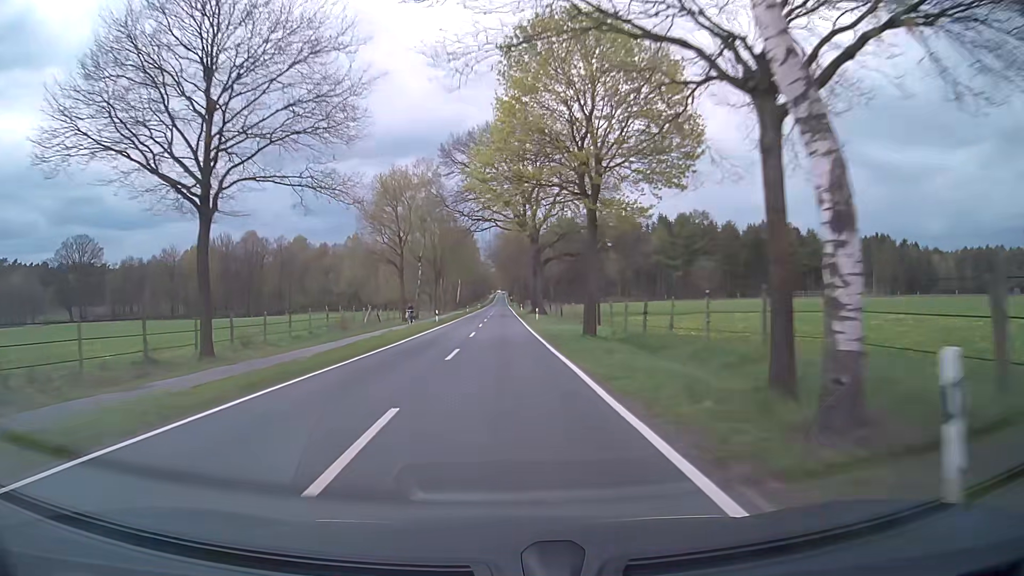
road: secondary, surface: asphalt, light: Day
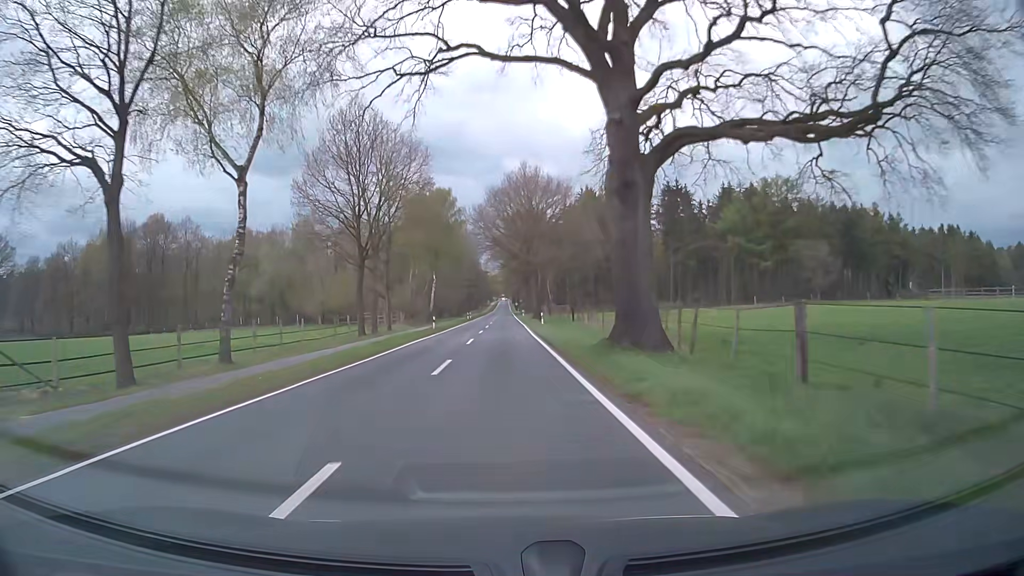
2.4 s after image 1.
(-0.1, +51.6) m; 0°
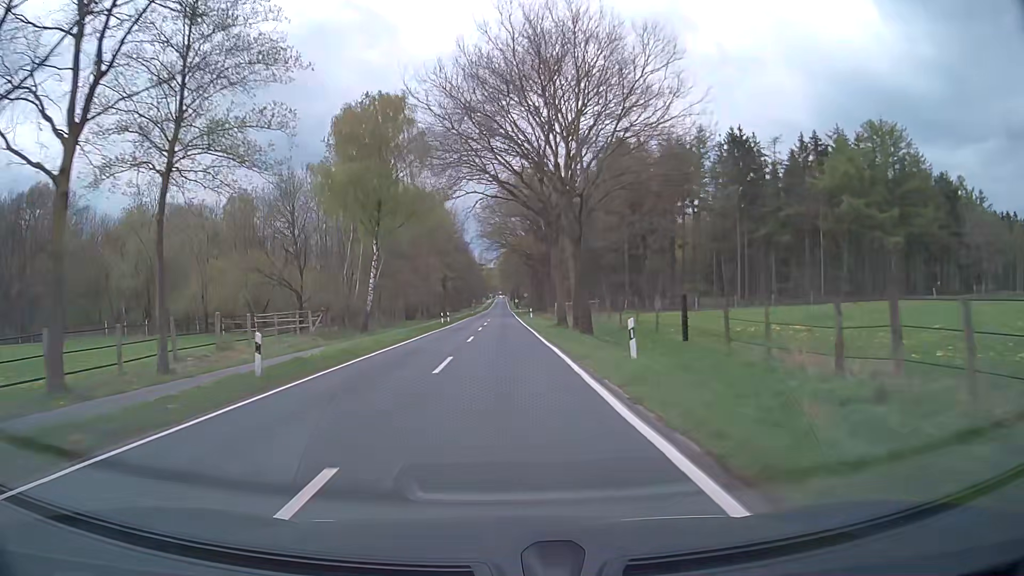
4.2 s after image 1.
(0.0, +36.7) m; 0°
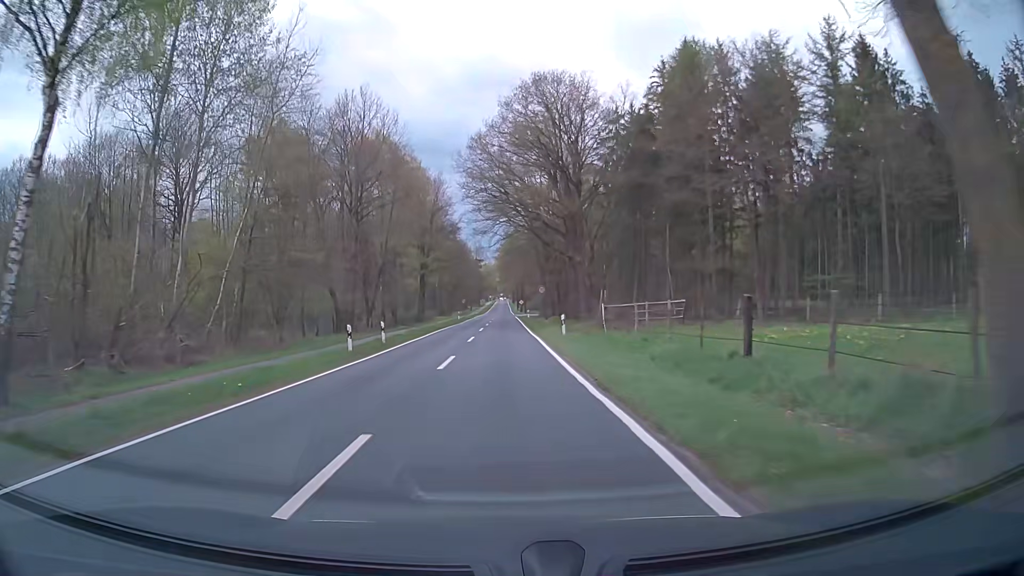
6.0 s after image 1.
(0.0, +34.9) m; 0°
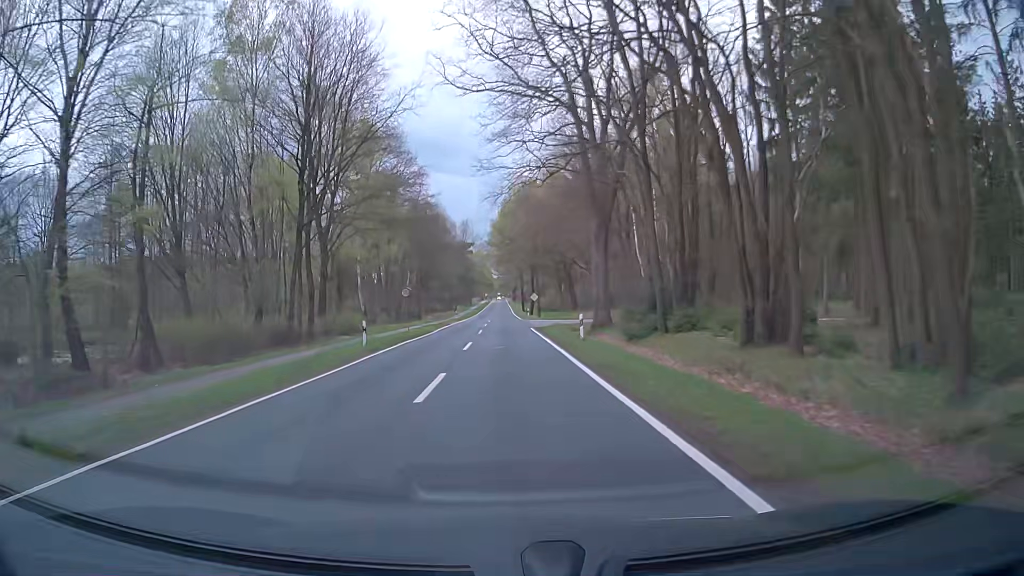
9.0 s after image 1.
(-0.3, +54.2) m; 0°
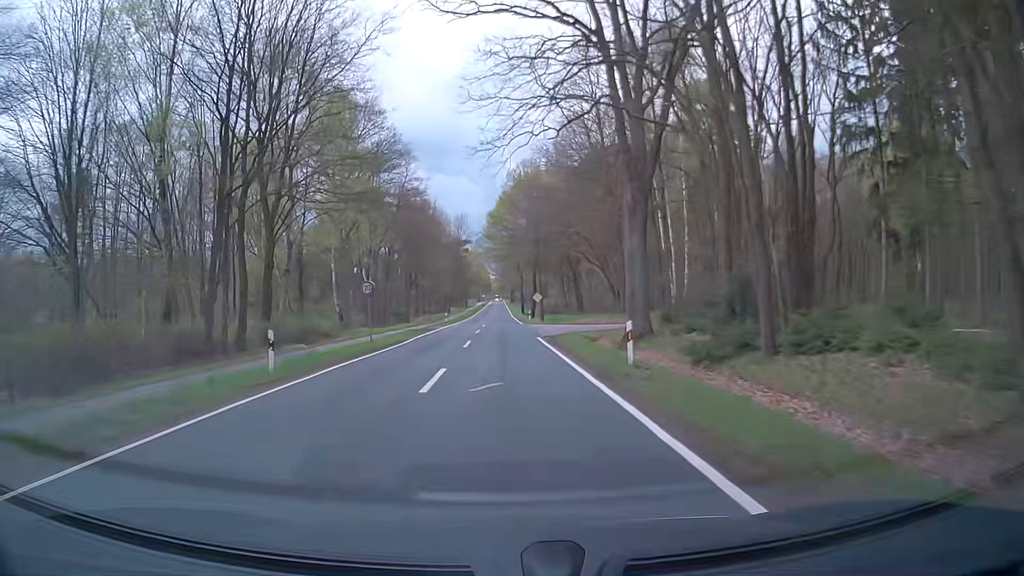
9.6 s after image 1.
(0.0, +10.3) m; -1°
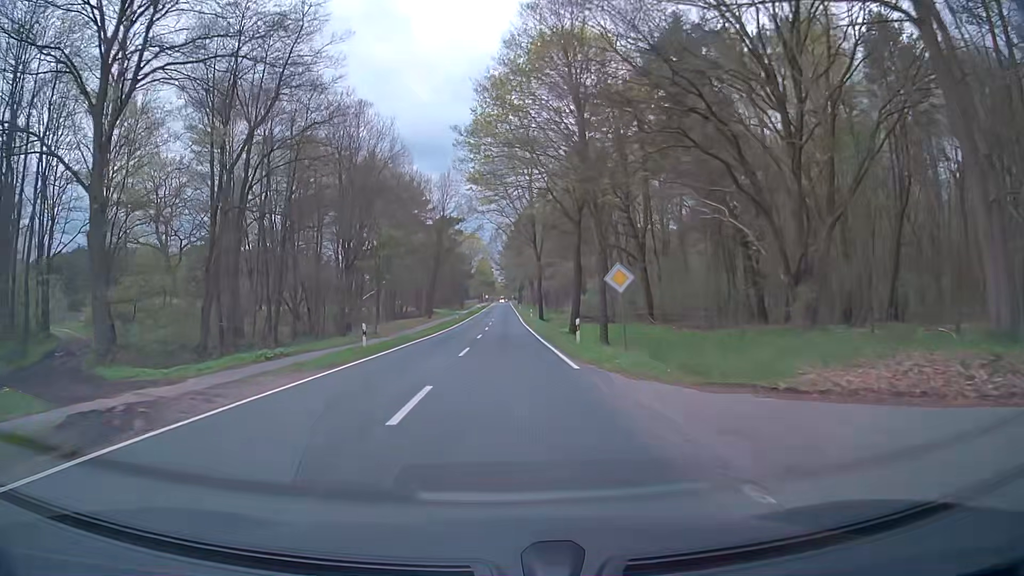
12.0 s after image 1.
(+0.4, +39.2) m; 0°
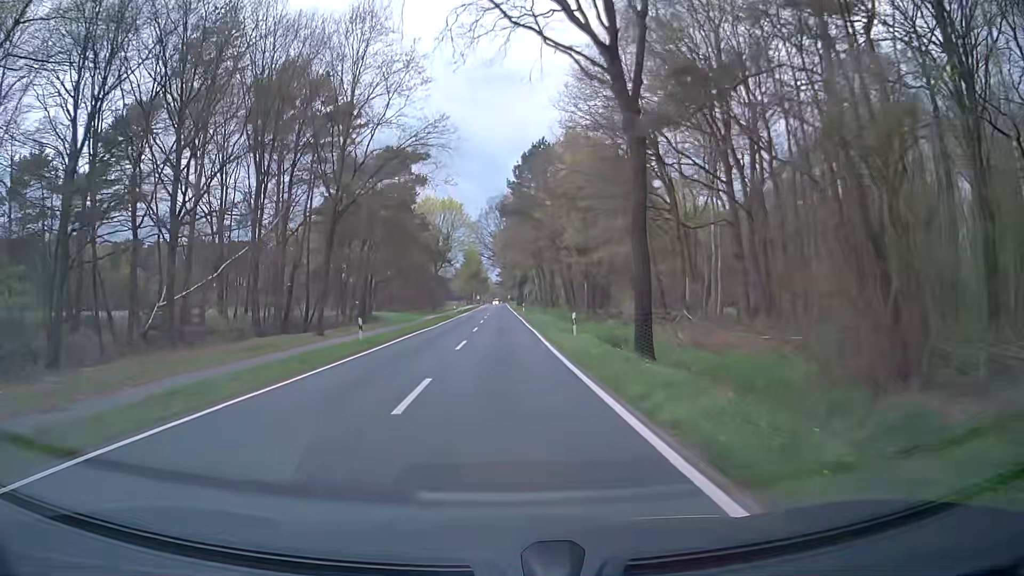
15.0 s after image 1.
(+0.3, +48.2) m; 0°
(0, +10) (0, +20) (0, +30) (+1, +40) (+1, +50) (+1, +60) (+1, +70) (+1, +80) (+1, +90) (+1, +100) m
